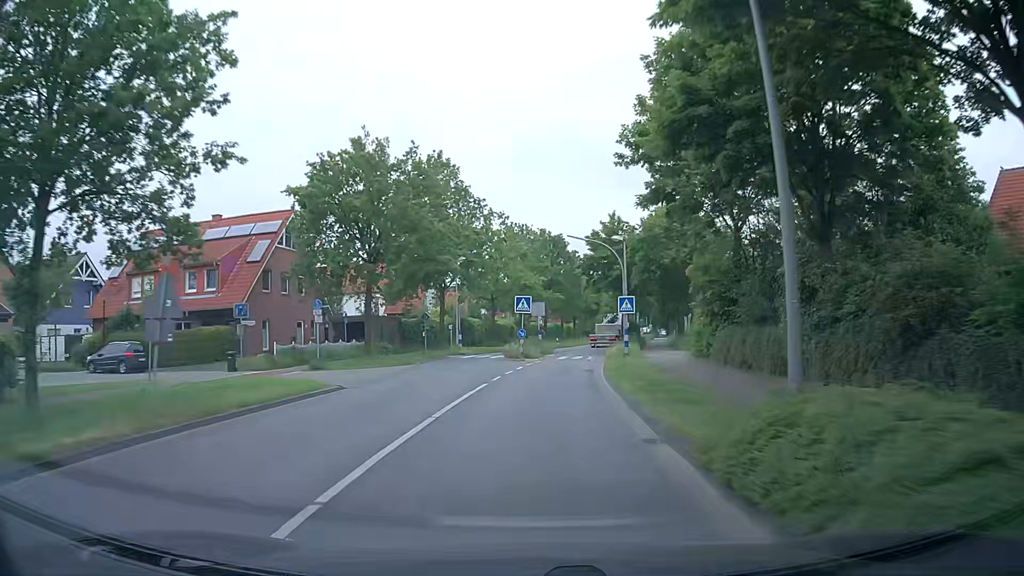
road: secondary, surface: asphalt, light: Day
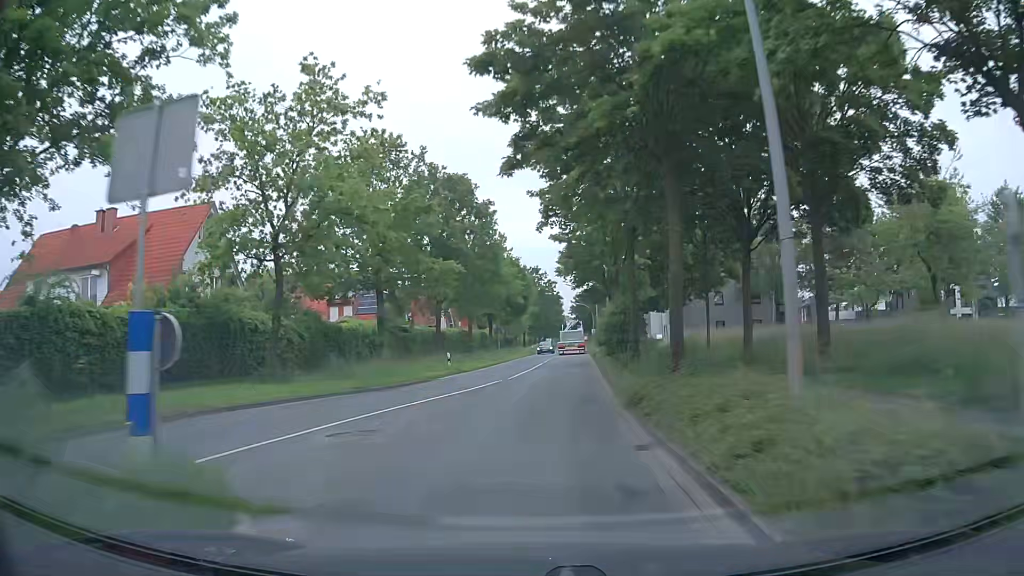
(+3.3, +38.7) m; +7°
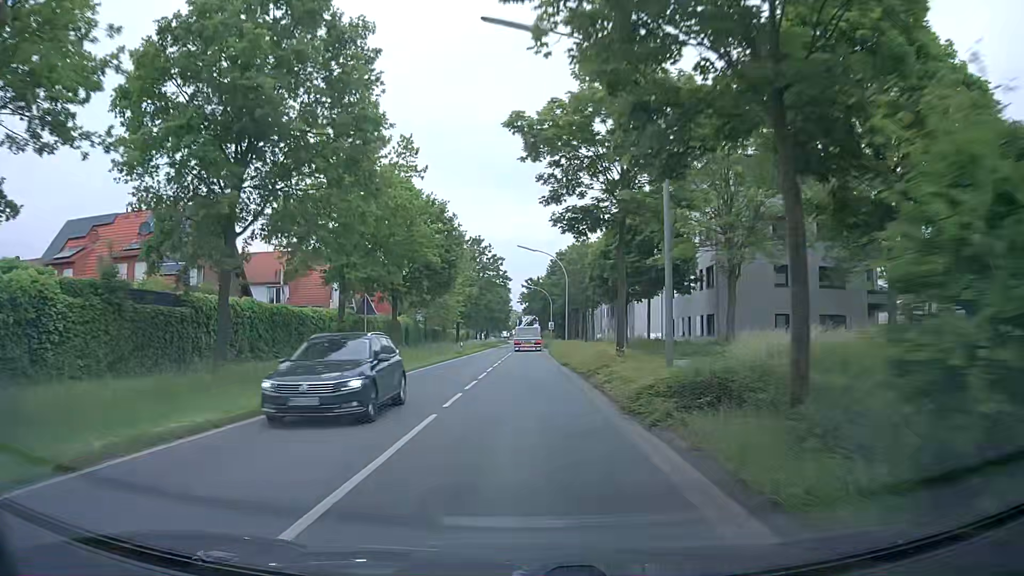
(+1.5, +31.1) m; +5°
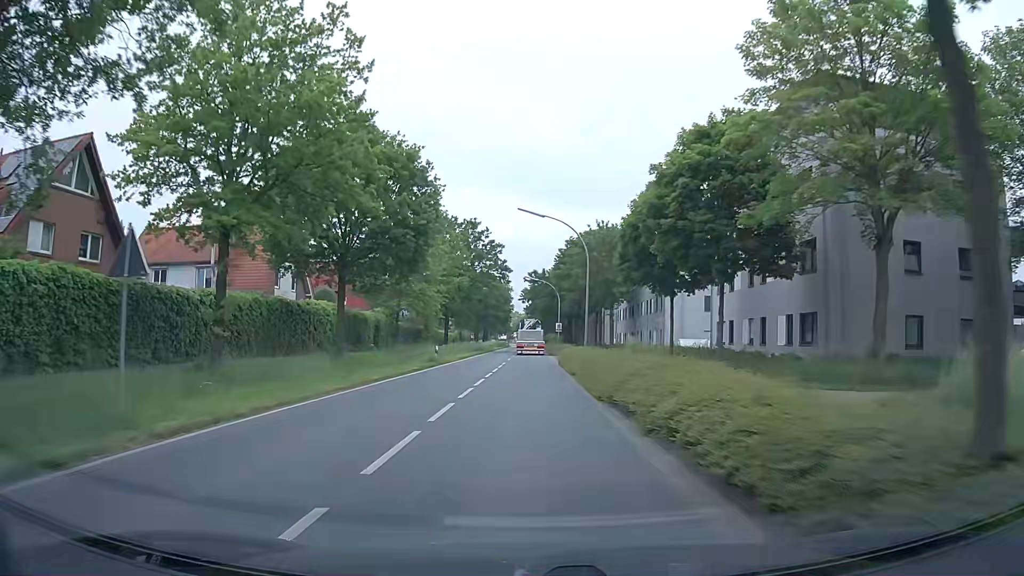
(0.0, +15.5) m; 0°
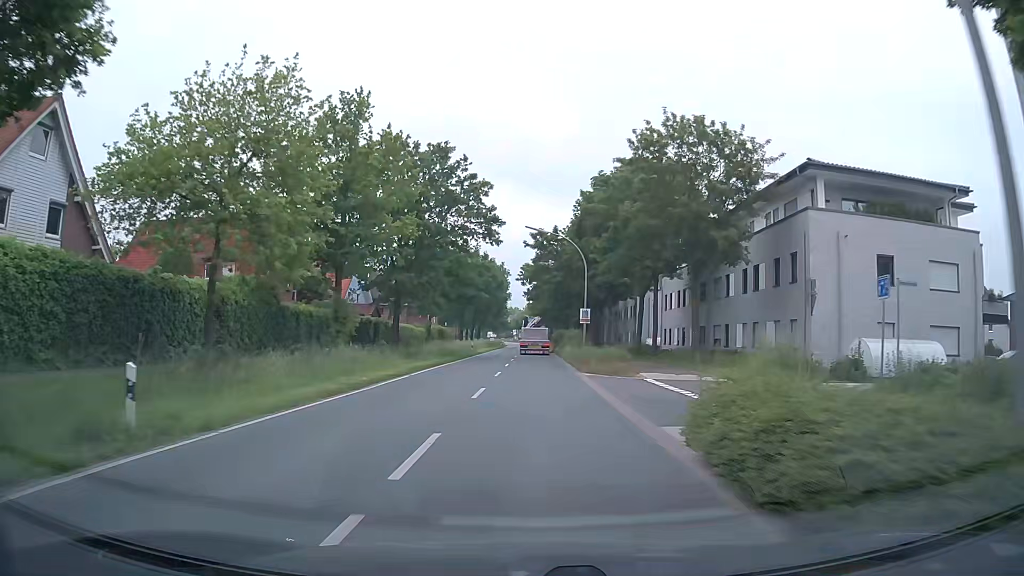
(0.0, +31.1) m; 0°
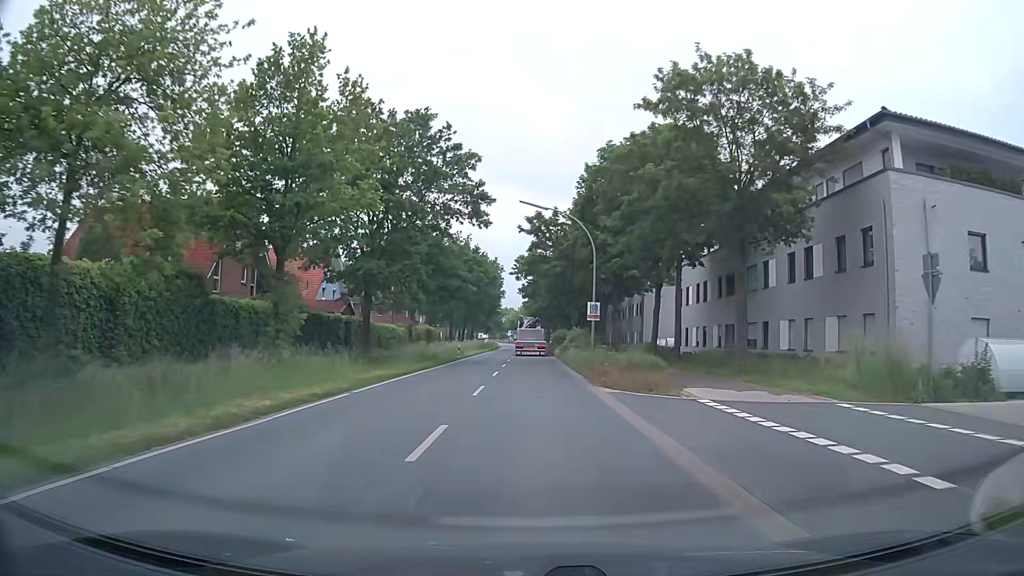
(0.0, +7.8) m; 0°
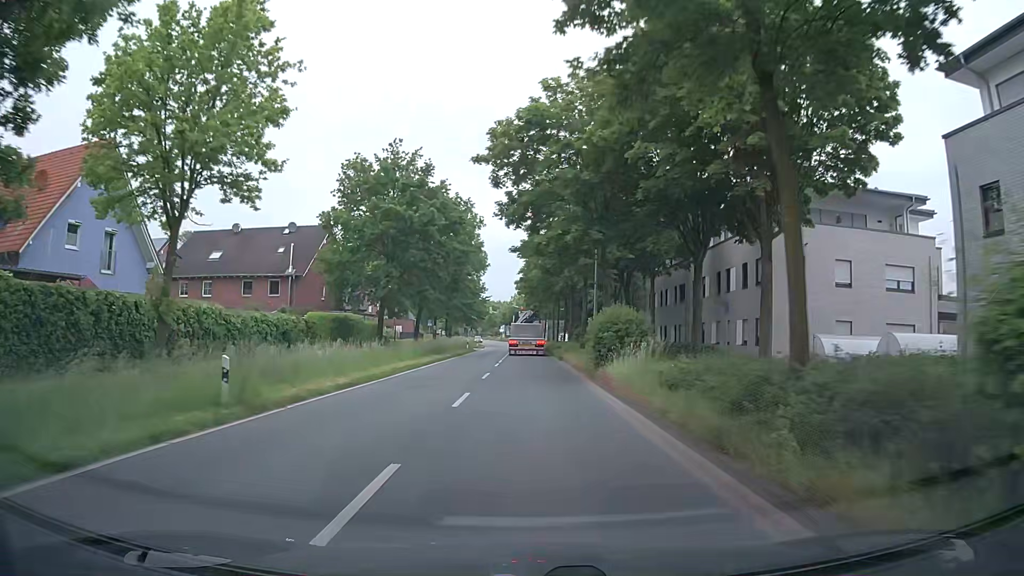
(+0.3, +38.8) m; +2°
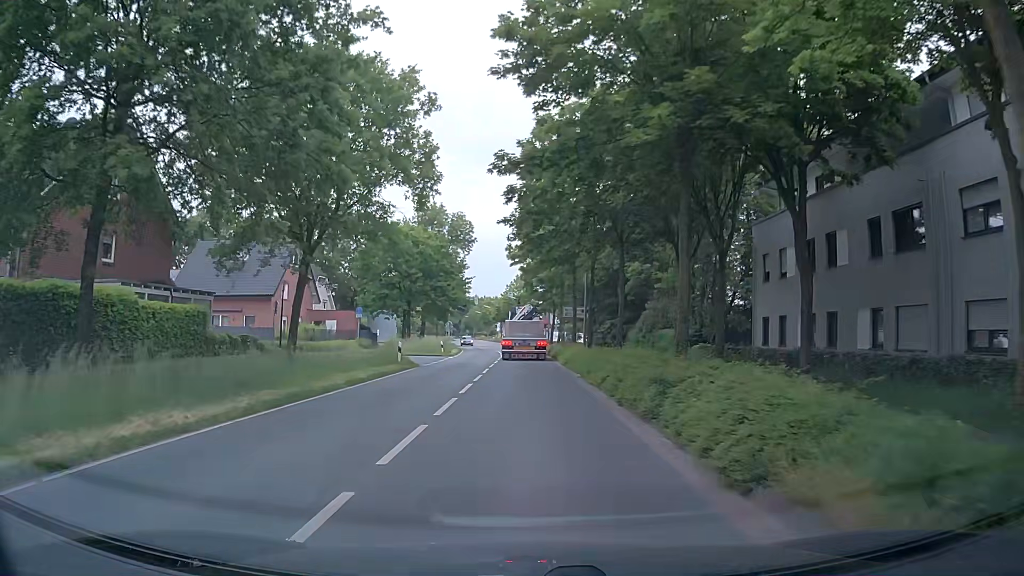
(-0.5, +32.1) m; -2°
